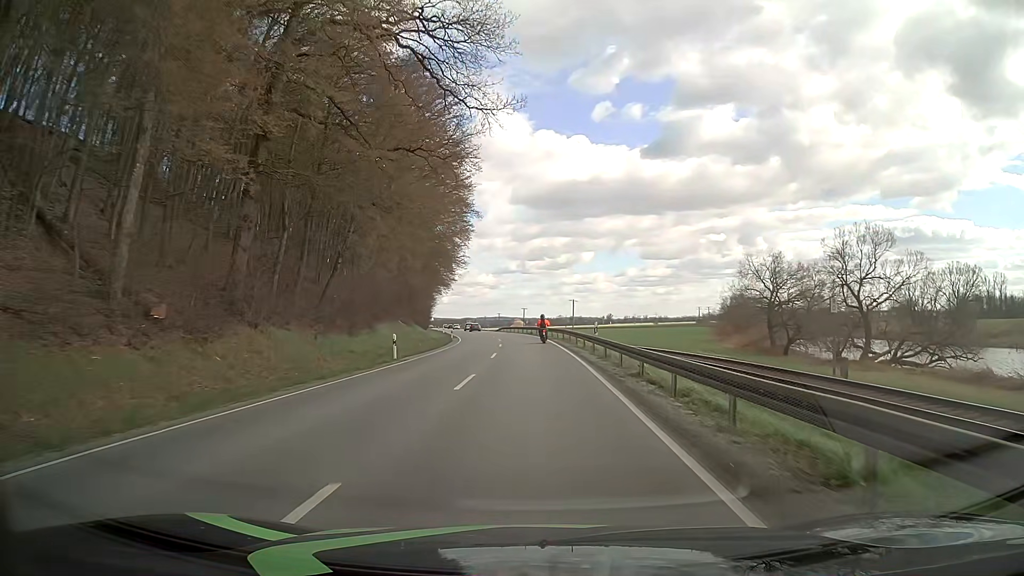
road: secondary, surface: asphalt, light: Day
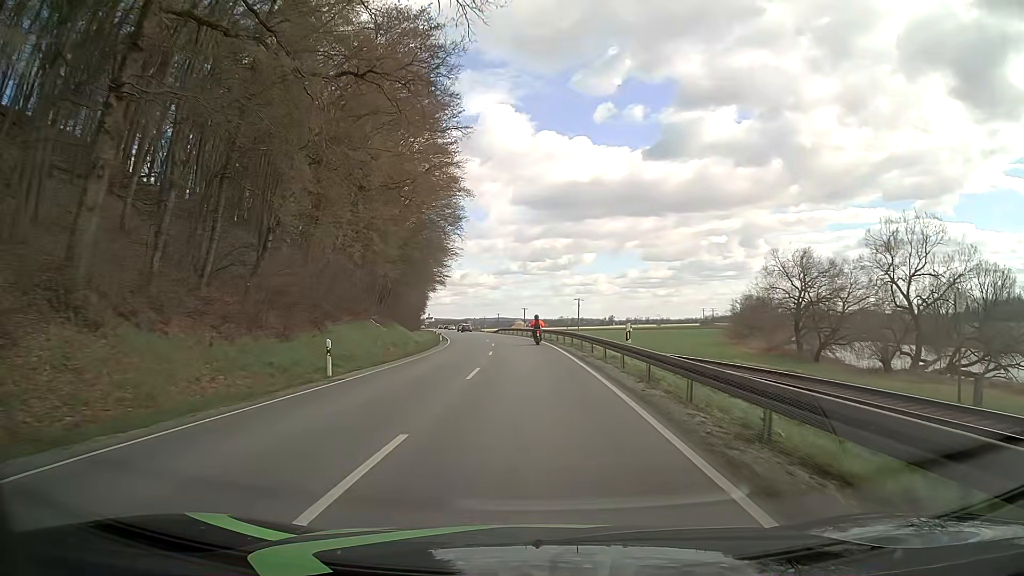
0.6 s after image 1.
(0.0, +9.4) m; 0°
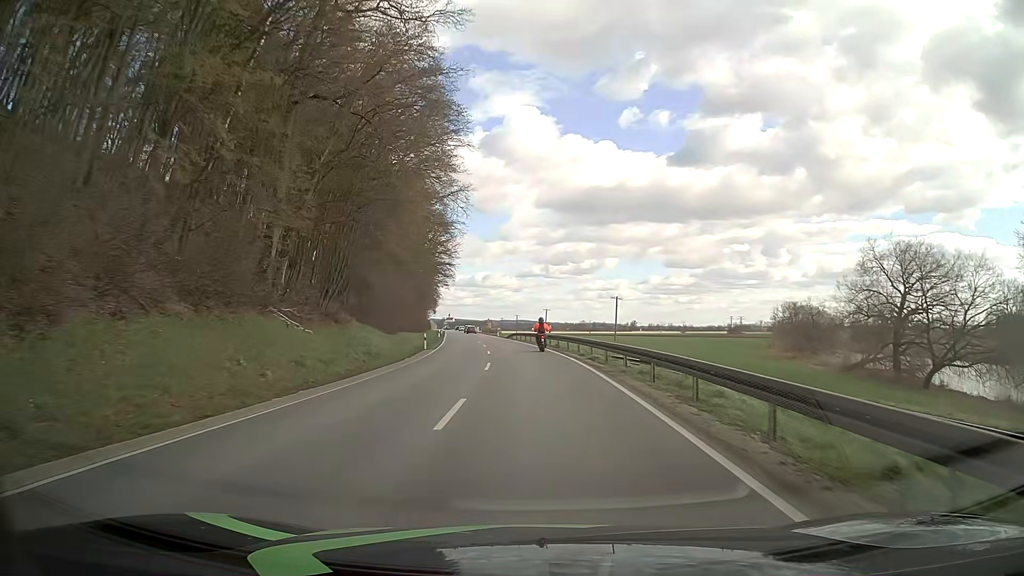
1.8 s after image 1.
(-0.3, +19.8) m; -2°
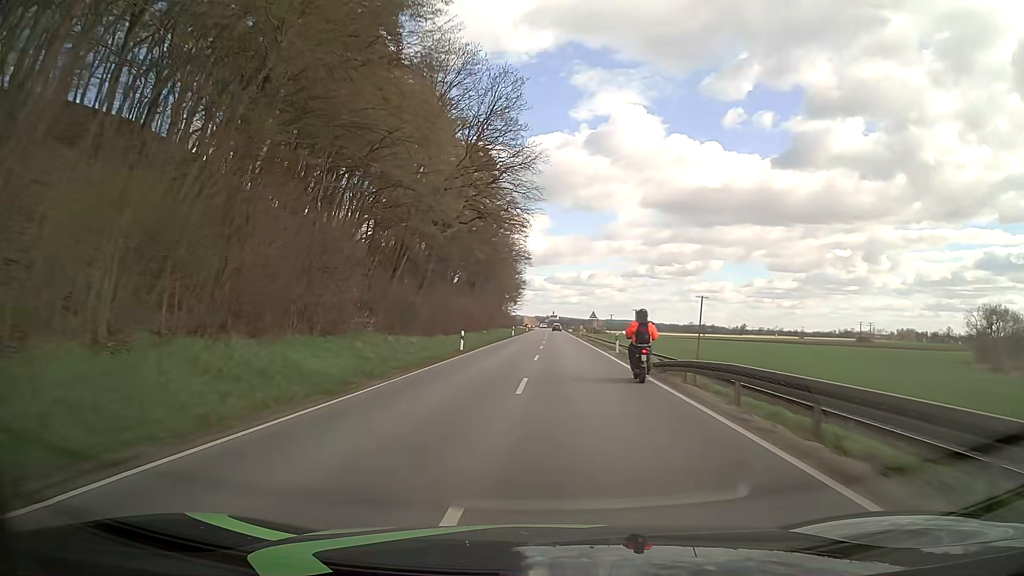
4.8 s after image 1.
(-3.3, +55.9) m; -9°
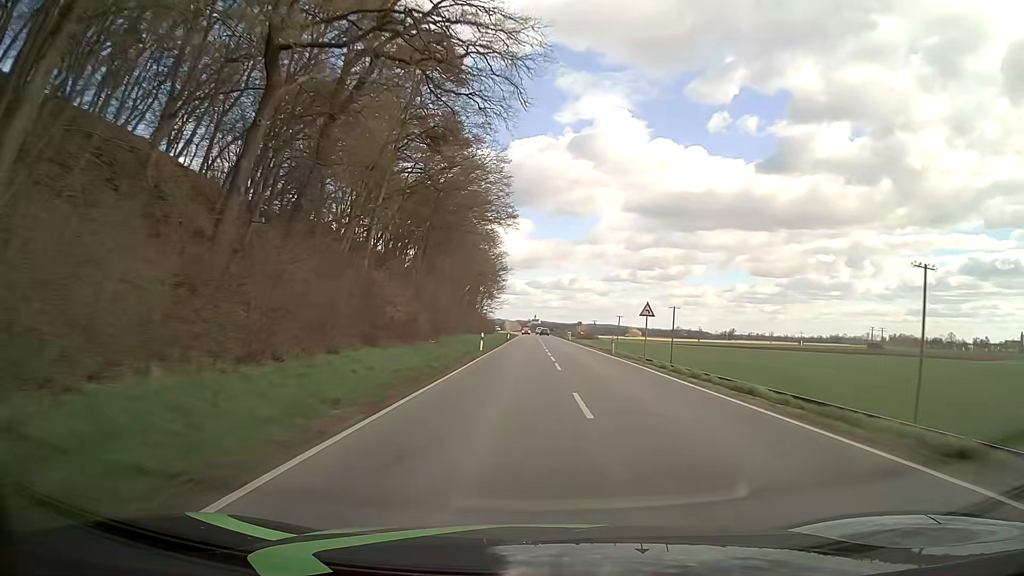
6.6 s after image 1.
(-0.7, +39.2) m; +1°
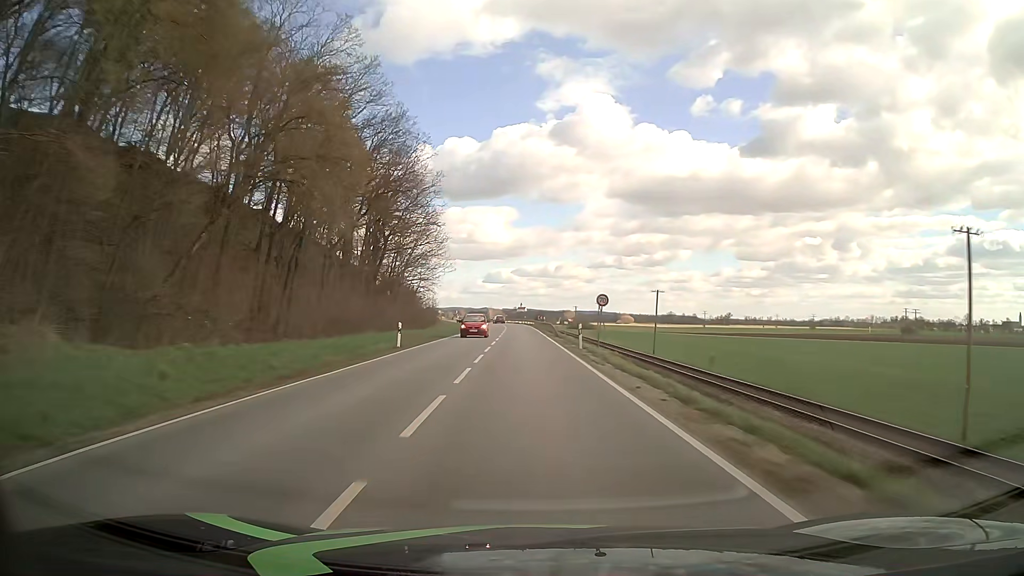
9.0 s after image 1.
(+2.4, +56.5) m; +2°
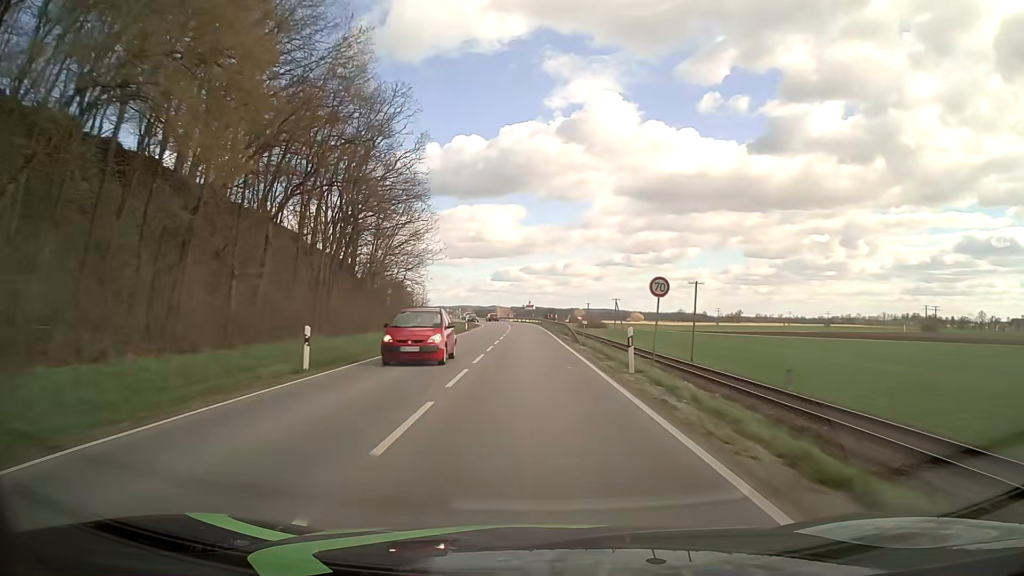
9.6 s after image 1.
(-0.2, +12.8) m; -1°
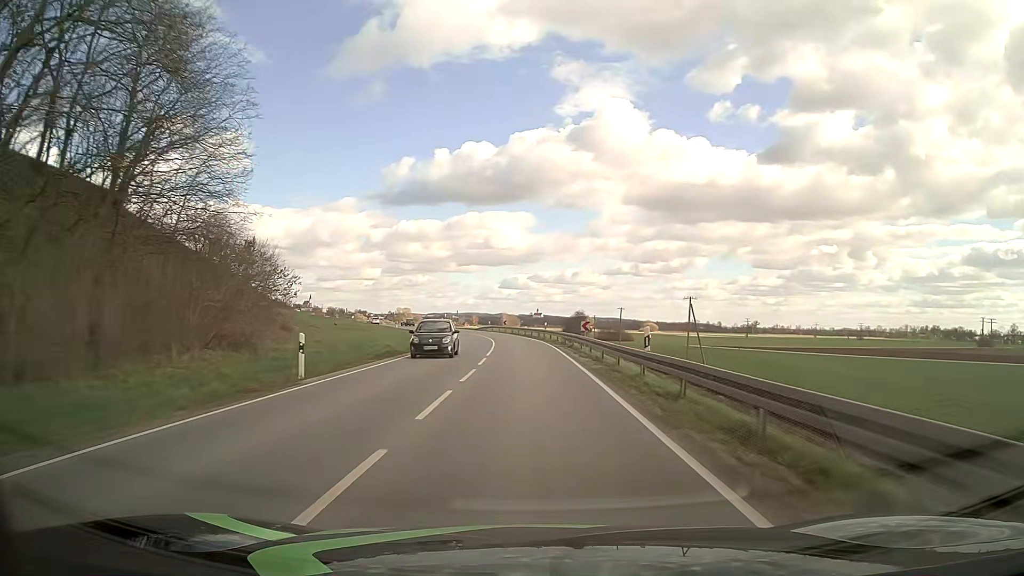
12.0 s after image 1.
(-0.4, +44.7) m; -1°
